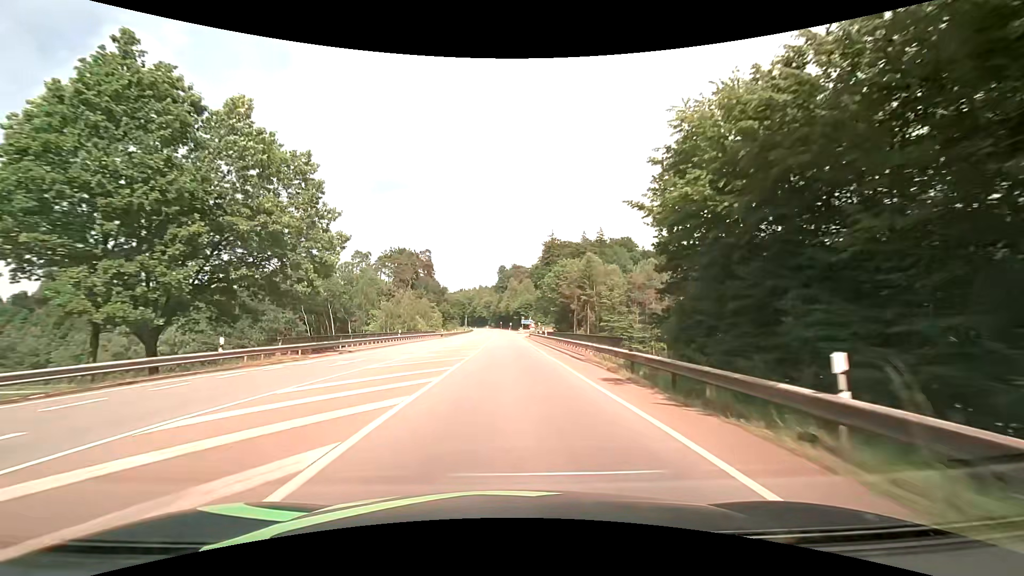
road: secondary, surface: asphalt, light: Day
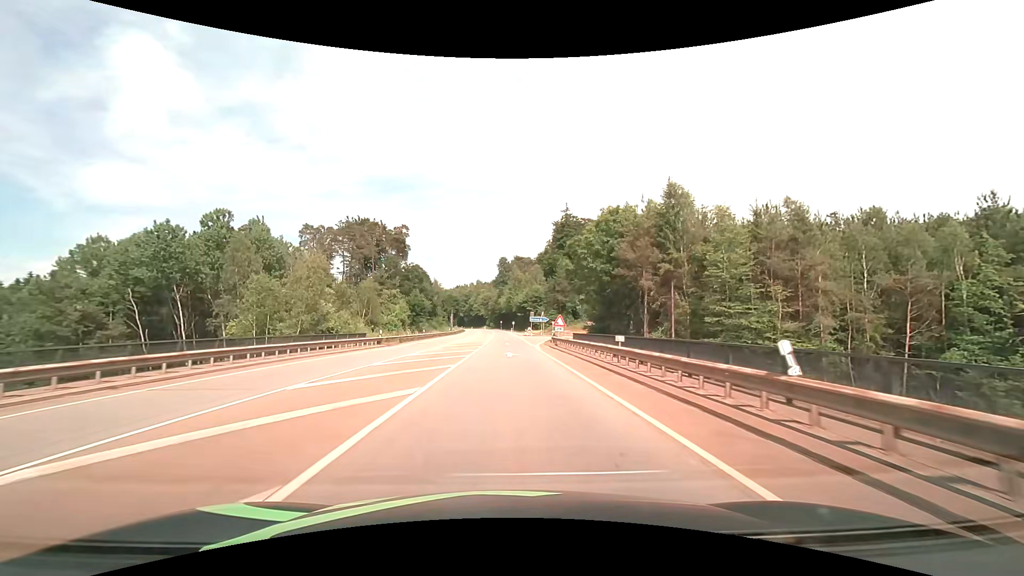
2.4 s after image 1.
(0.0, +43.1) m; 0°
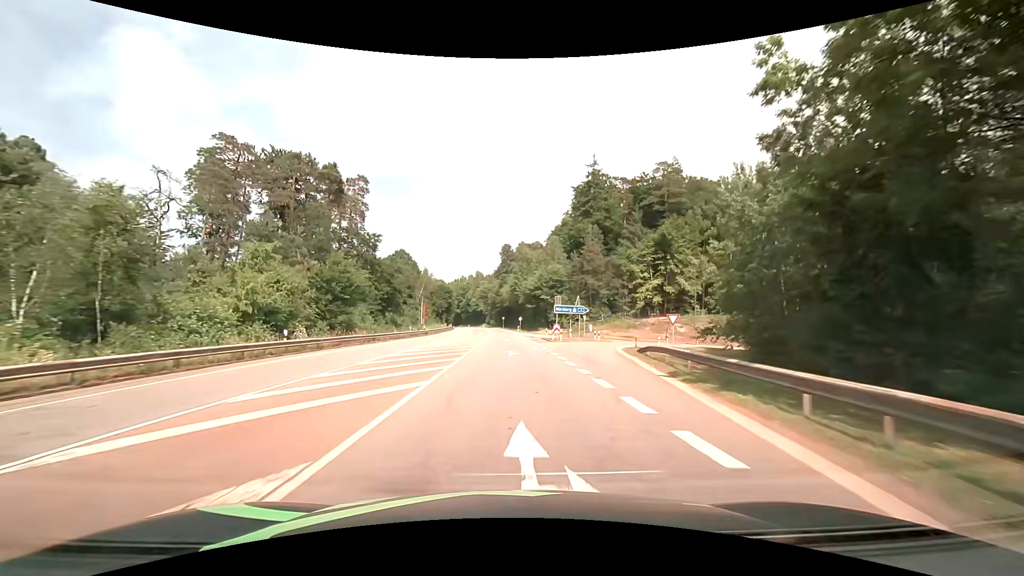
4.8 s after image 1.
(-0.1, +43.1) m; 0°
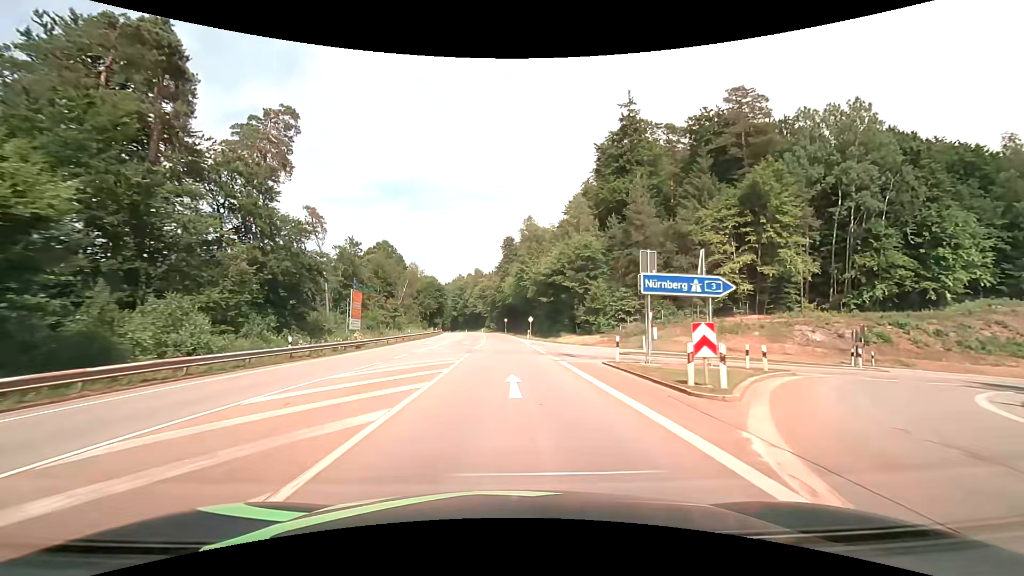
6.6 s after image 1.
(0.0, +32.1) m; 0°
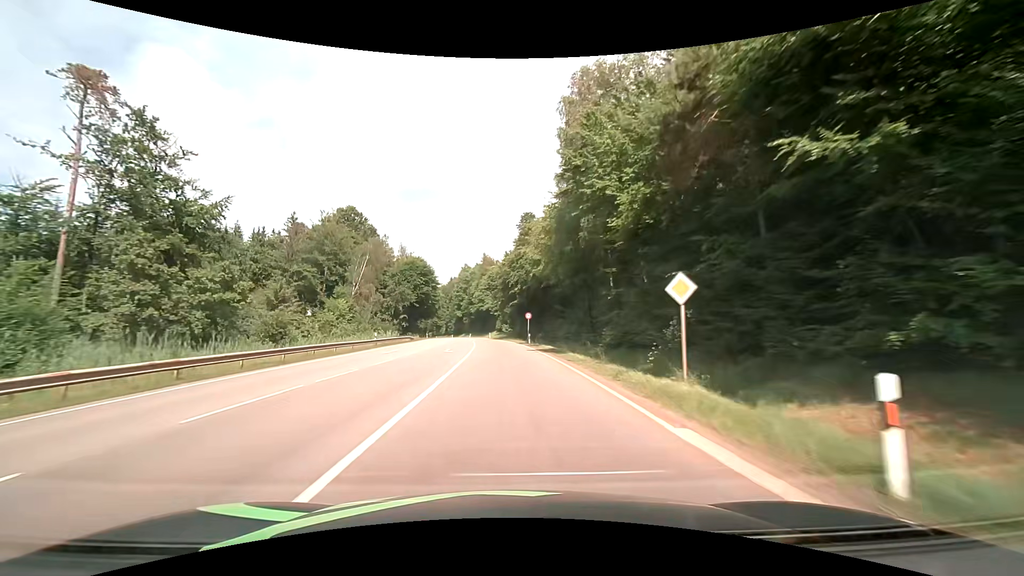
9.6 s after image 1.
(-0.7, +53.6) m; -2°
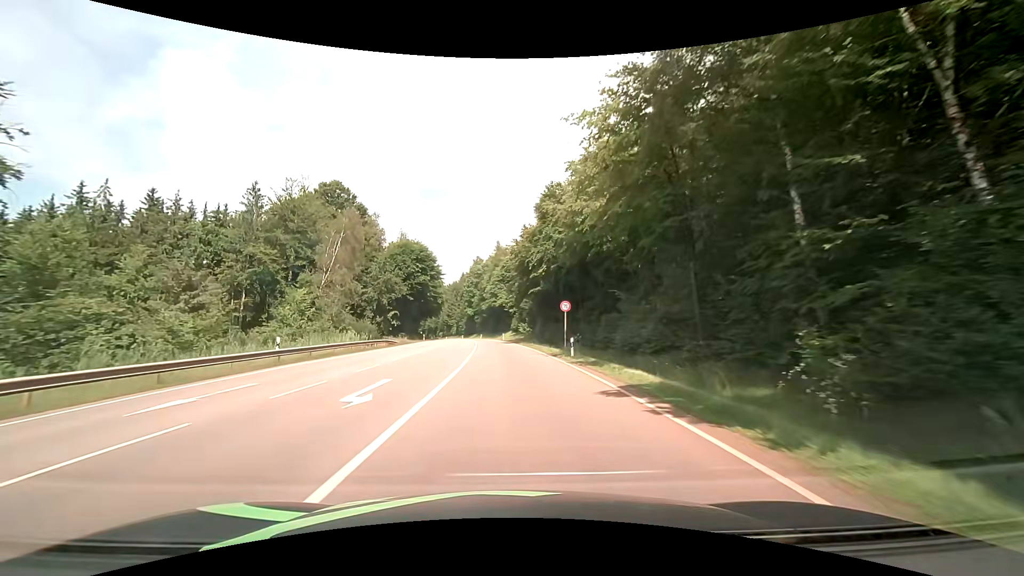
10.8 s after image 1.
(-0.4, +21.4) m; -2°
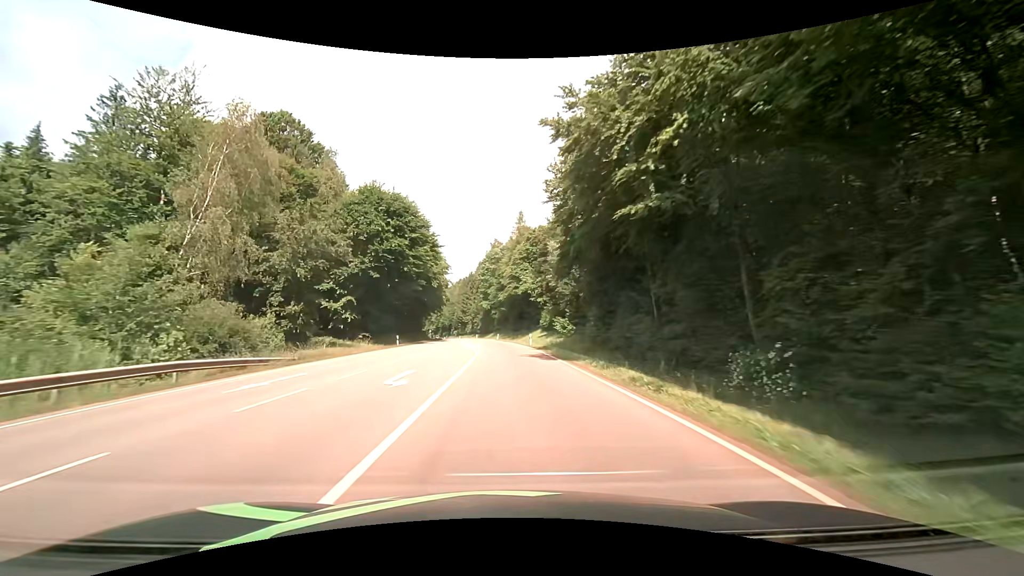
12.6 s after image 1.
(-0.8, +32.2) m; -3°
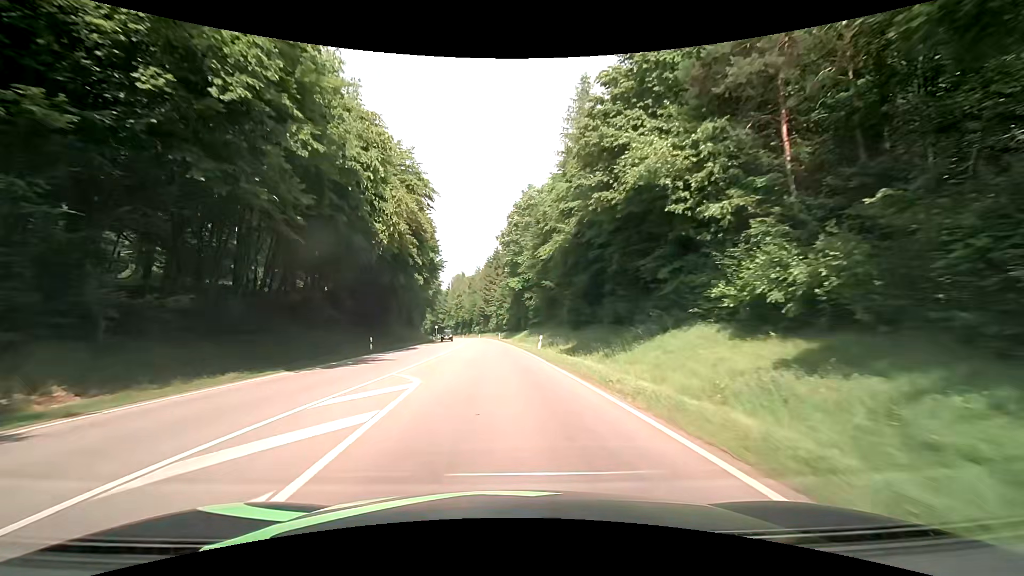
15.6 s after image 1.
(-1.3, +53.9) m; -3°
(0, +10) (0, +20) (-1, +30) (-1, +40) (-2, +50) (-3, +60) (-4, +70) (-4, +80) (-5, +90) (-7, +100) m
